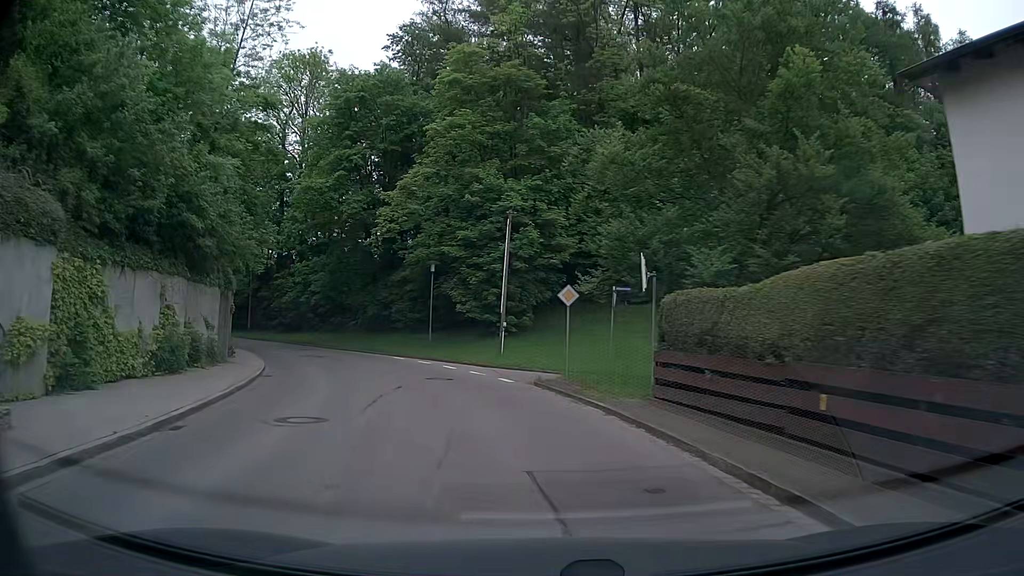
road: tertiary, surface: asphalt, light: Day
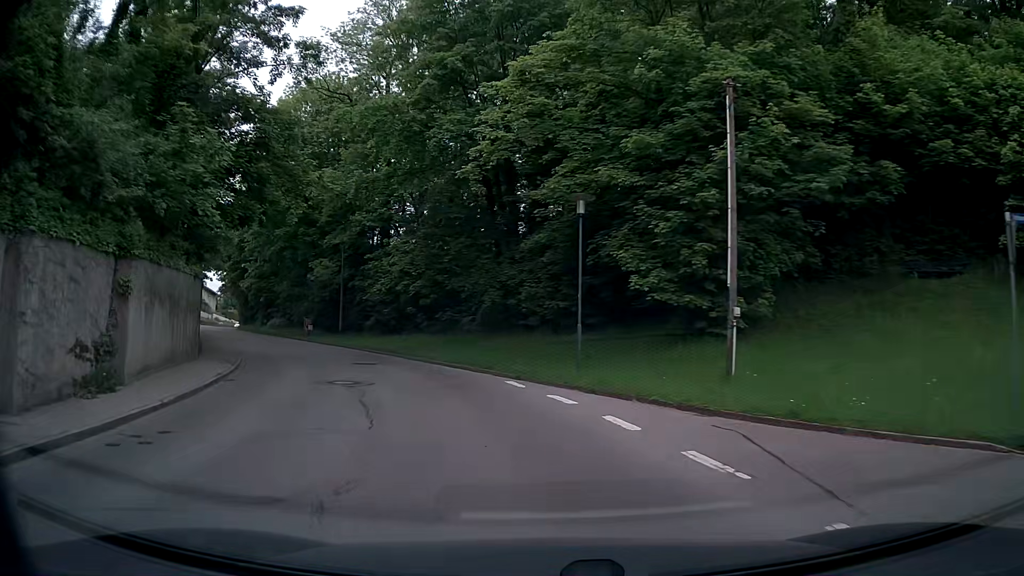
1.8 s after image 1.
(-1.8, +15.9) m; -14°
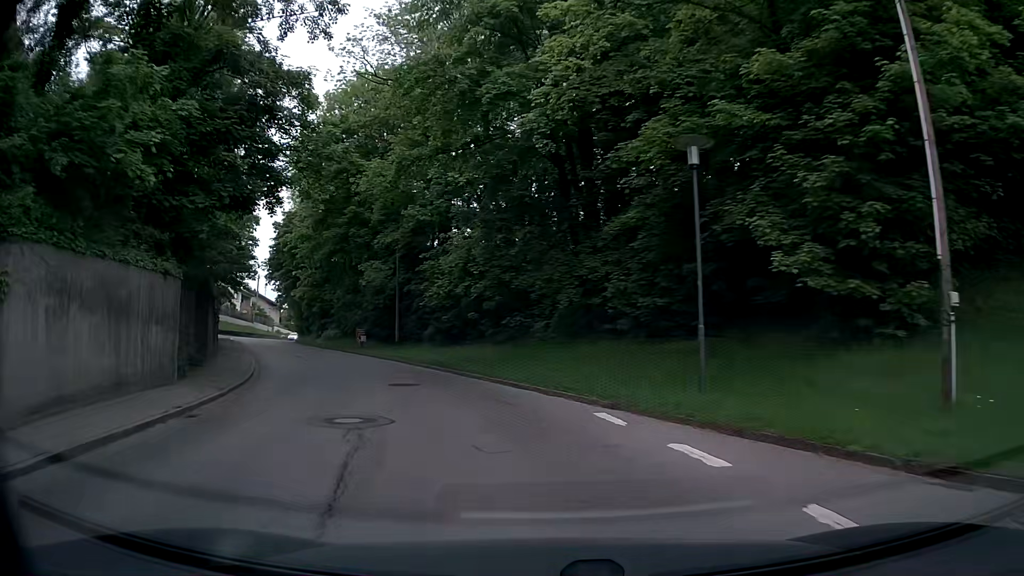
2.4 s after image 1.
(-0.3, +5.4) m; -6°
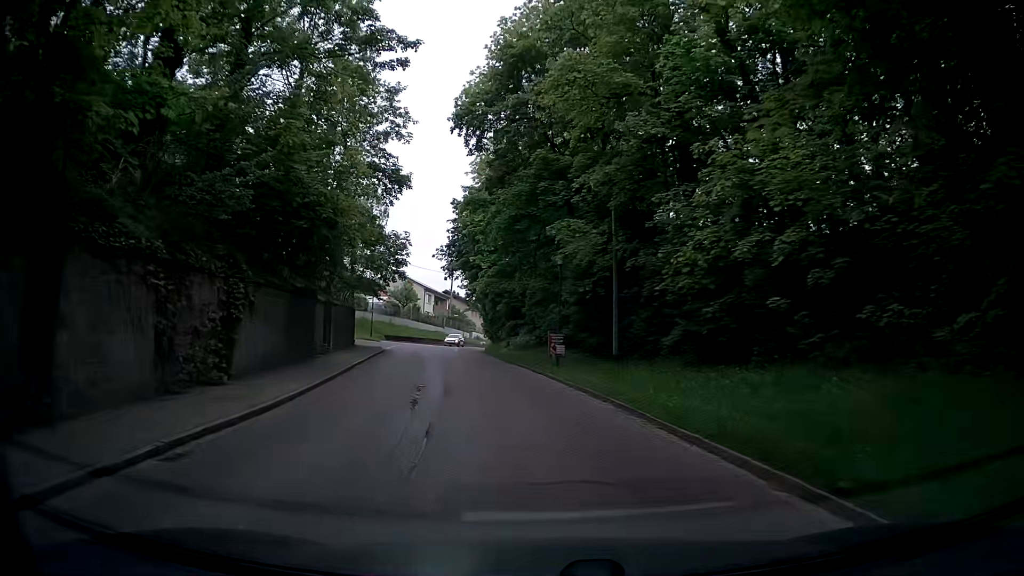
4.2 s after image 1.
(-2.7, +15.6) m; -19°
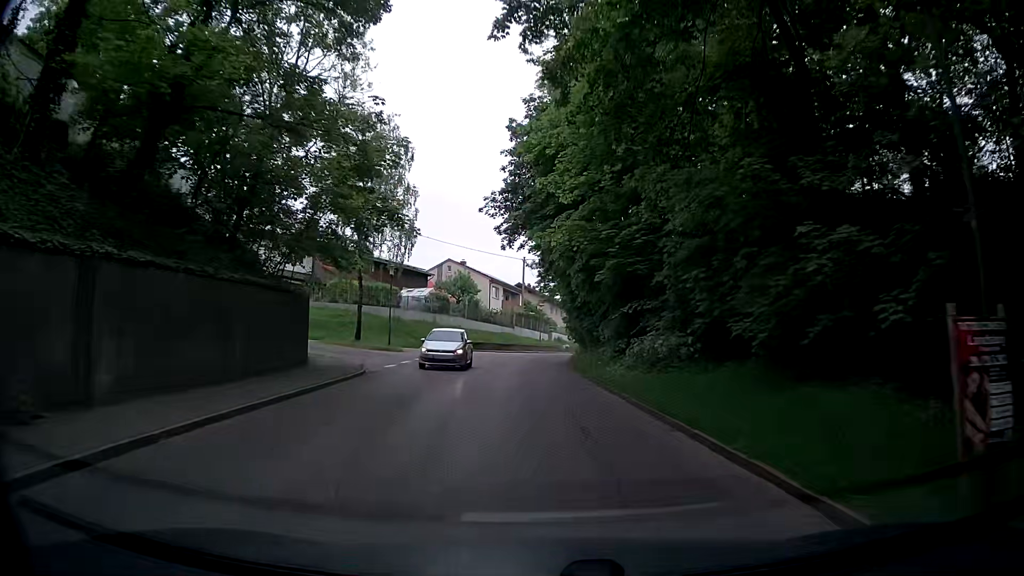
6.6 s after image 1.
(-1.8, +21.6) m; -8°
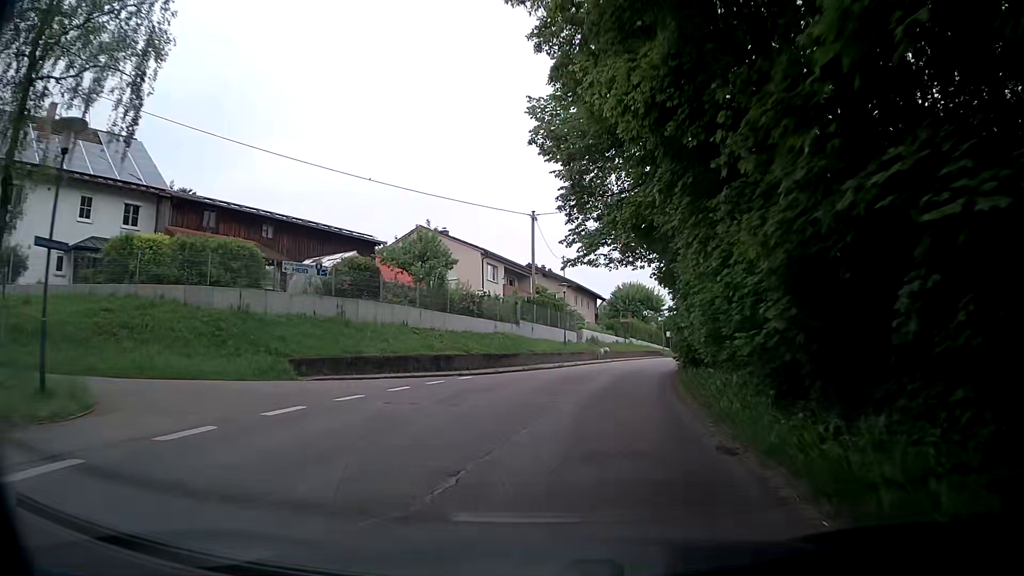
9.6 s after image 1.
(-0.8, +28.8) m; -2°
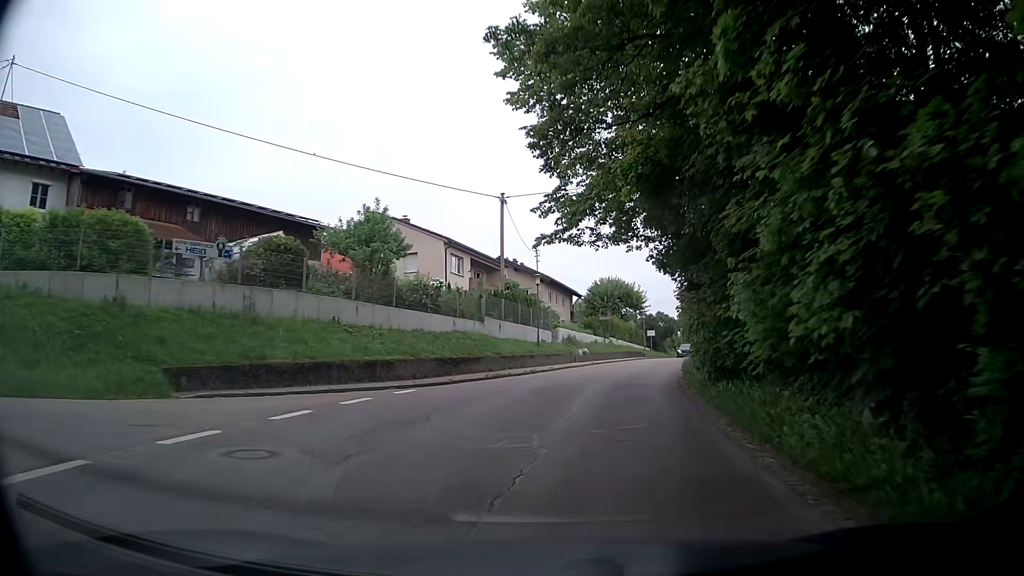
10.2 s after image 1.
(+0.1, +5.9) m; +2°
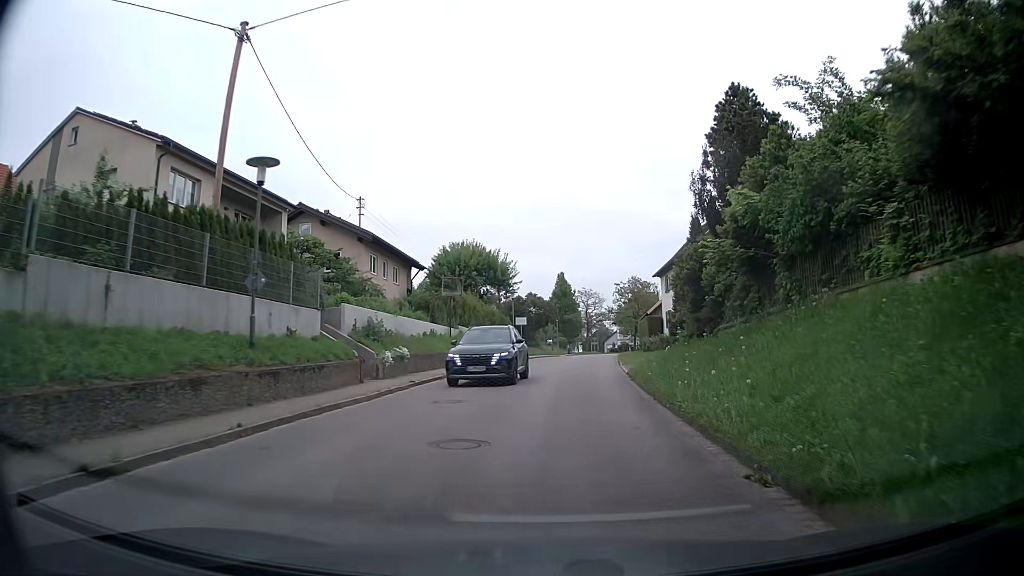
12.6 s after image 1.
(+2.2, +23.2) m; +11°
(0, +10) (+1, +20) (+2, +30) (+3, +40) (+4, +50) (+5, +60) (+6, +70) (+8, +80) (+9, +89) (+11, +99) m
